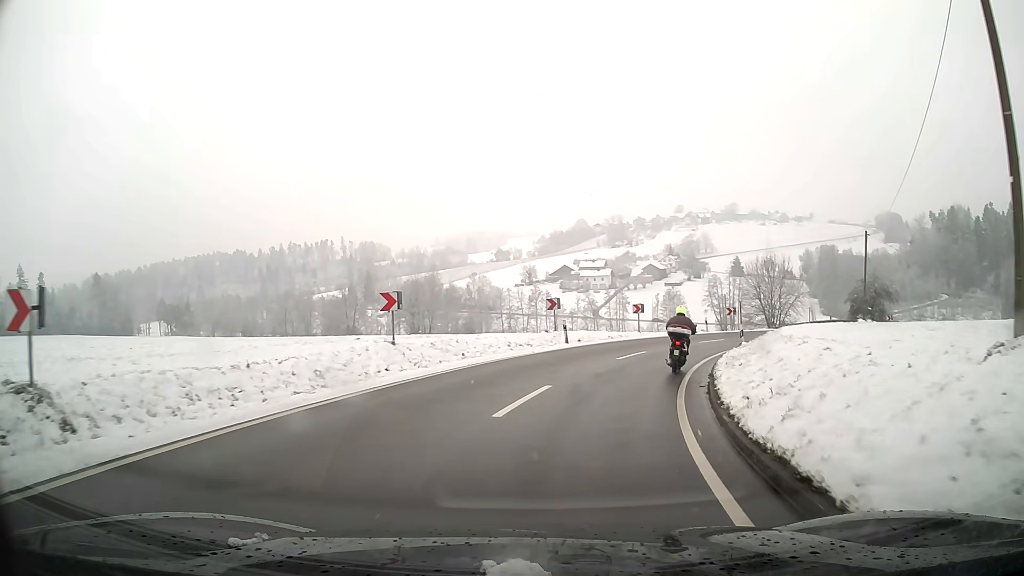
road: tertiary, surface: asphalt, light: Day
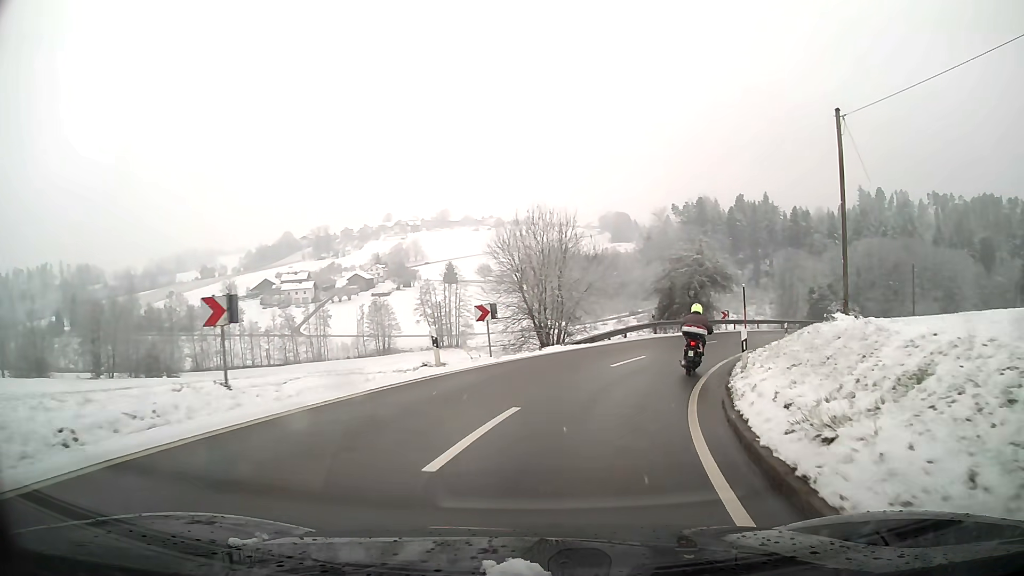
(+5.6, +26.1) m; +25°
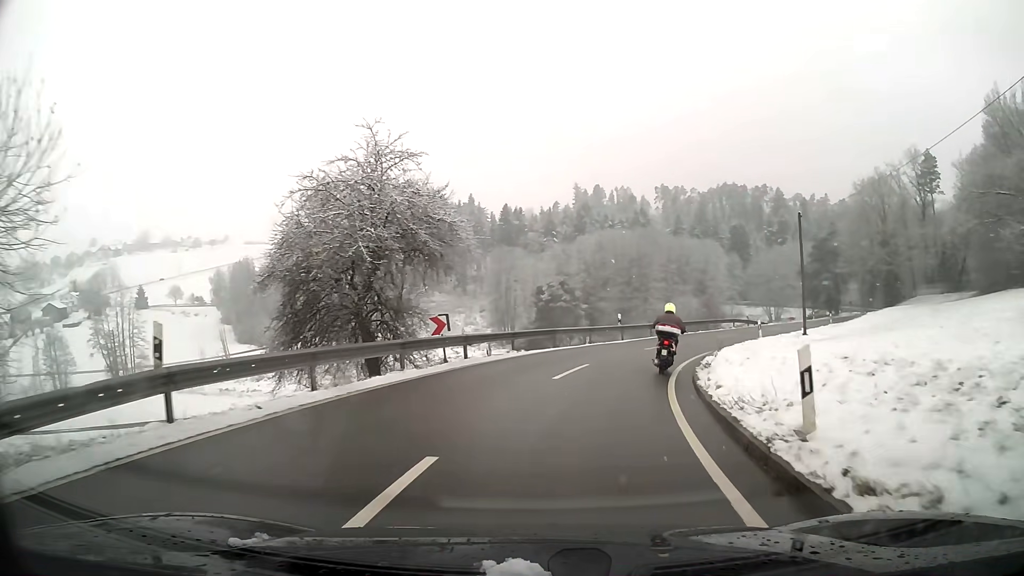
(+6.1, +25.9) m; +24°
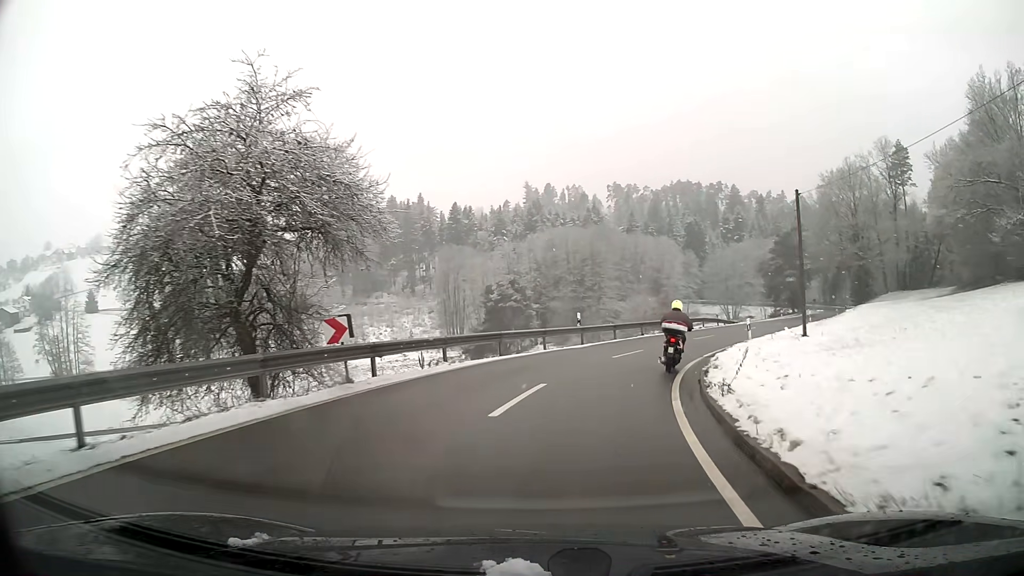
(+0.2, +5.4) m; +4°
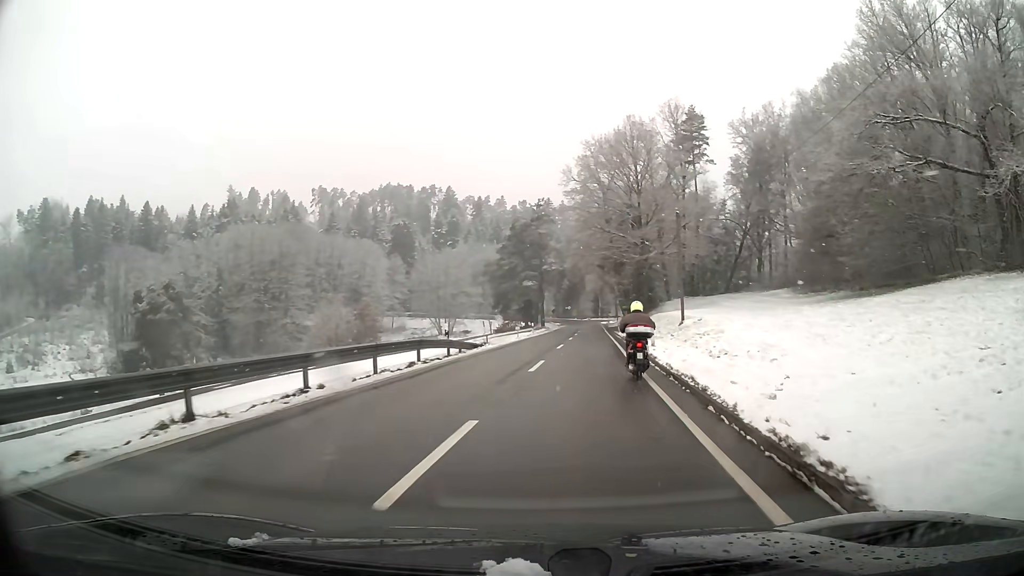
(+6.0, +26.6) m; +25°
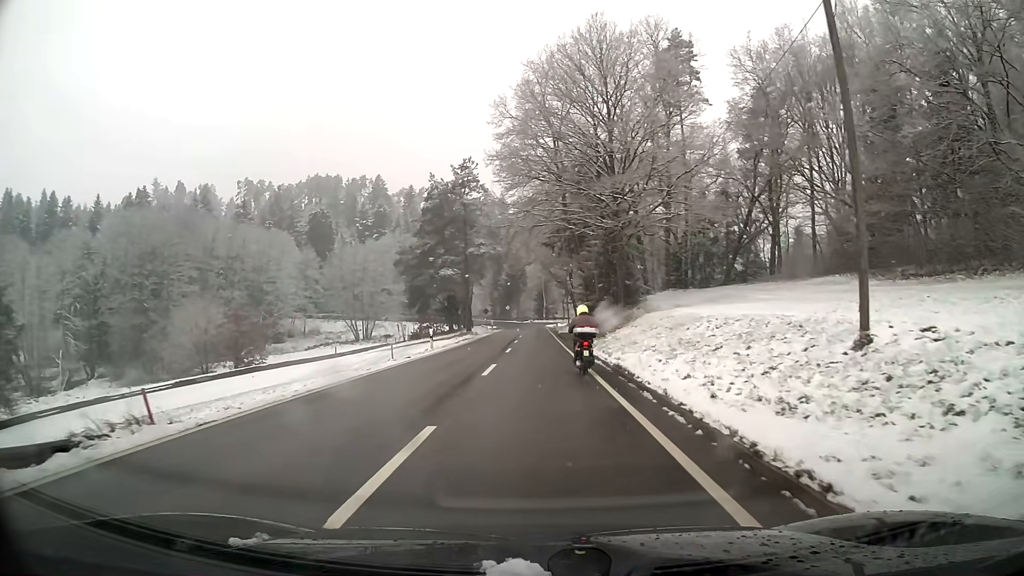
(+1.1, +24.3) m; +3°
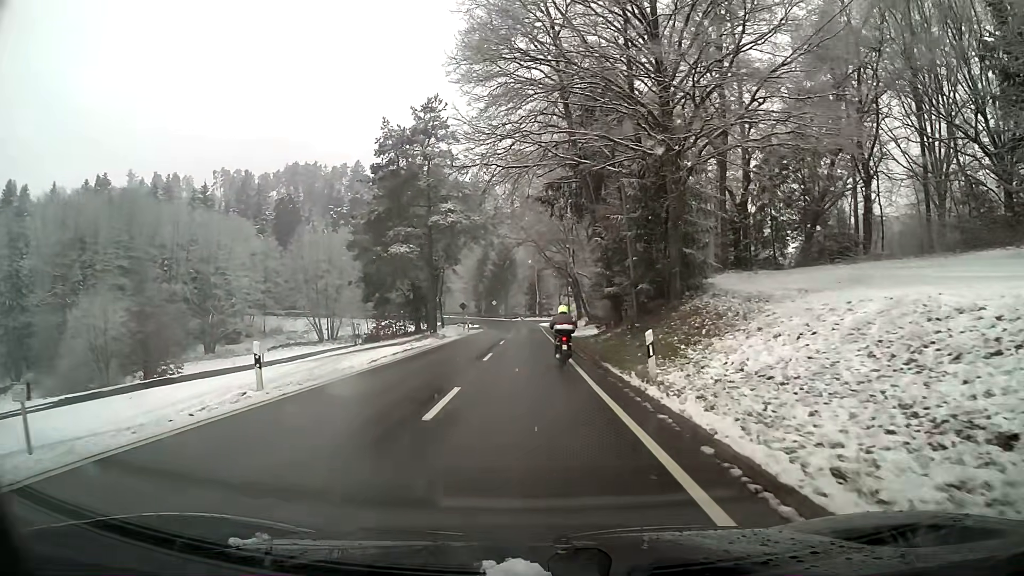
(+0.1, +19.1) m; +1°
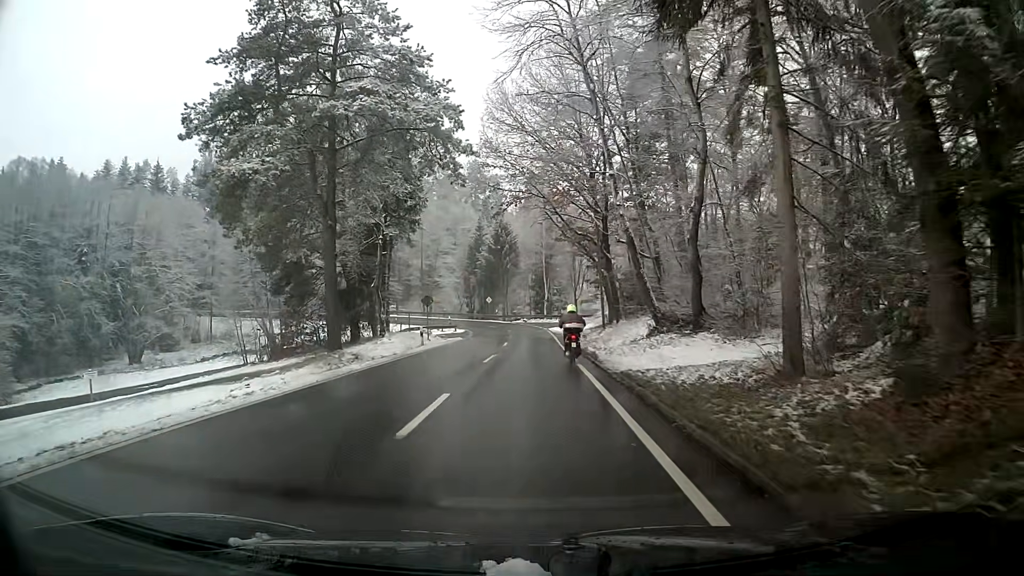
(-0.2, +25.6) m; 0°
